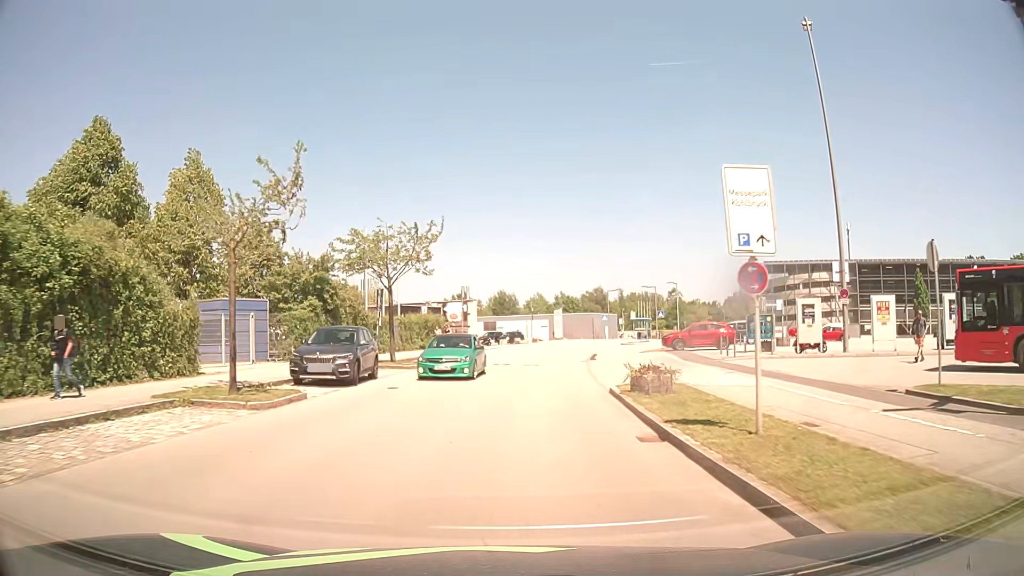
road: residential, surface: asphalt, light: Day
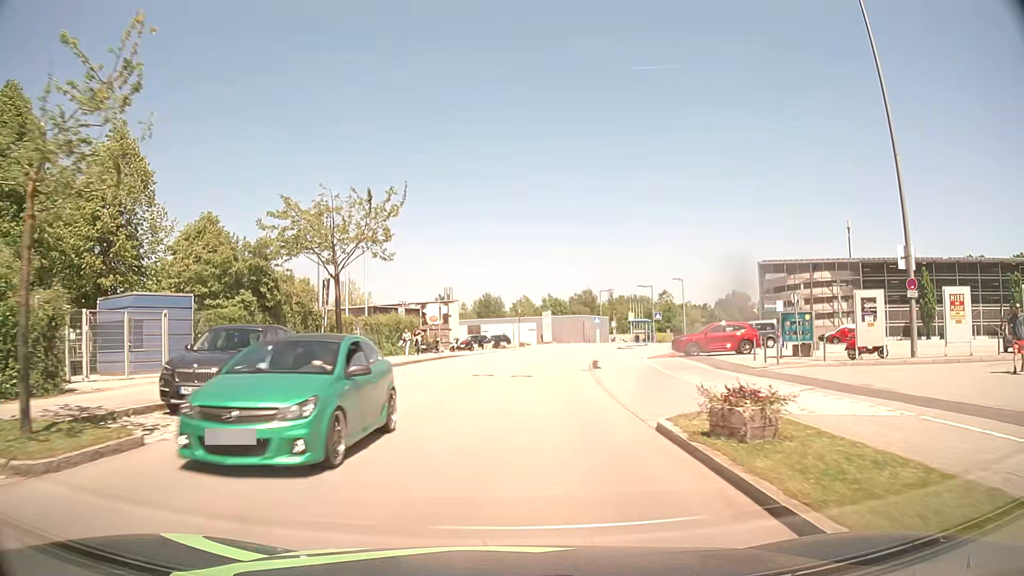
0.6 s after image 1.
(+0.1, +6.5) m; +1°
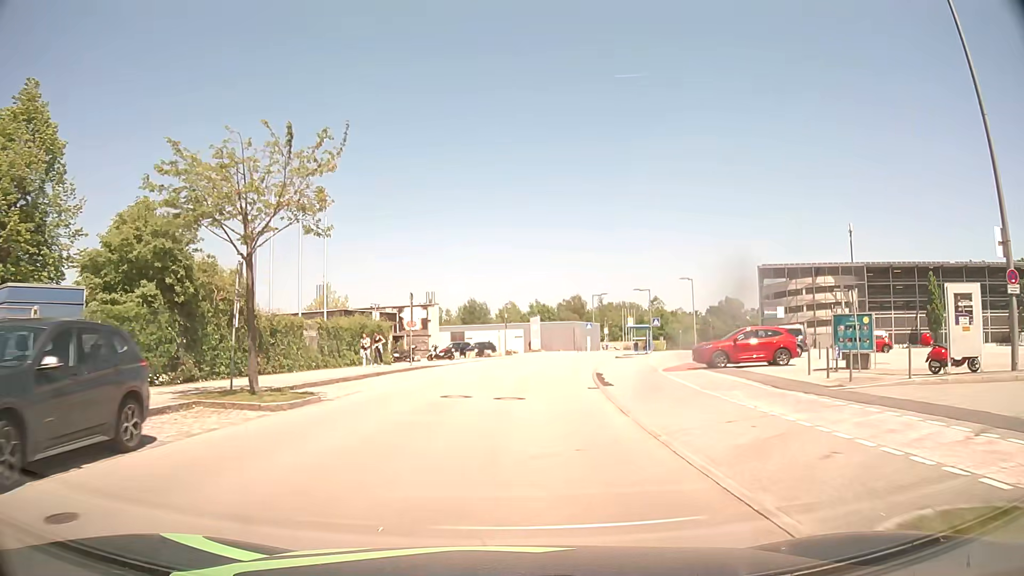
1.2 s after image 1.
(+0.1, +6.4) m; +1°
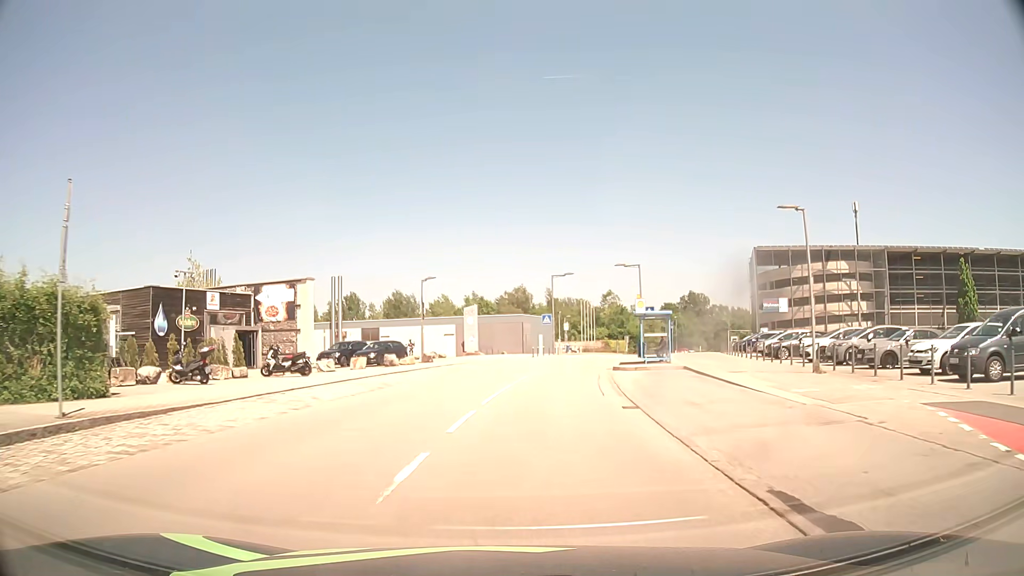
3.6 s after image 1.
(+1.1, +24.7) m; +5°
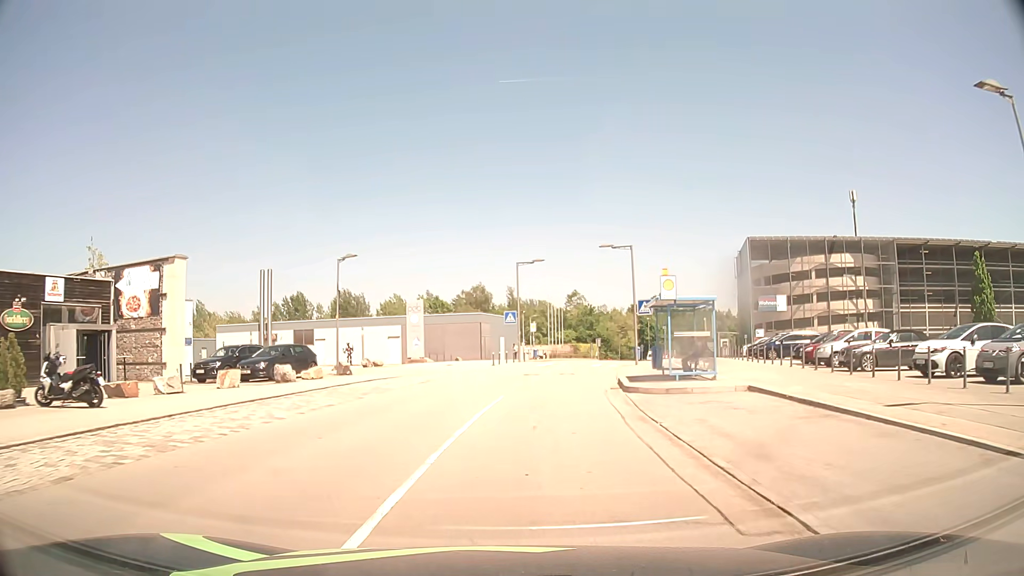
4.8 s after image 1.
(+0.4, +12.1) m; +4°
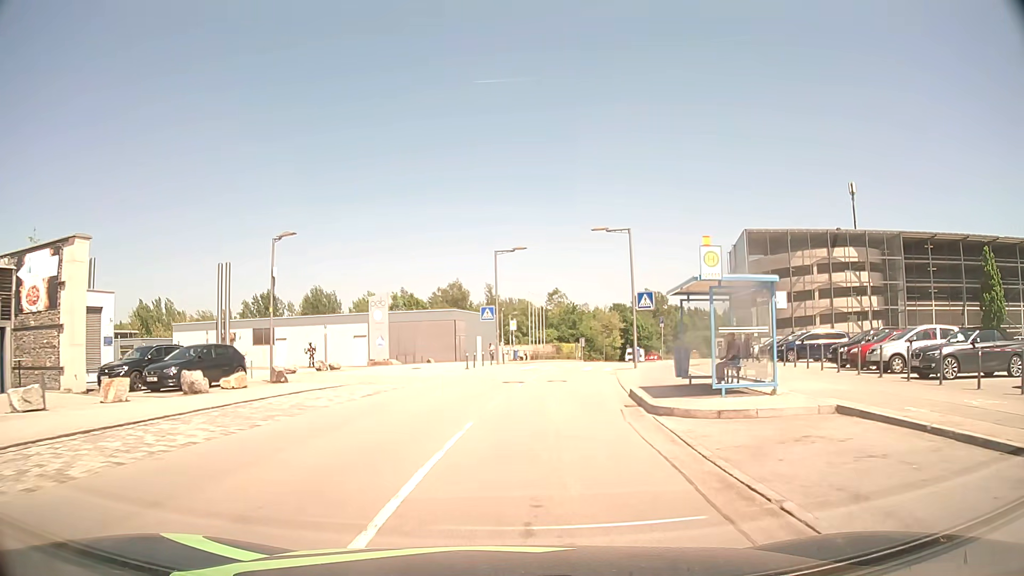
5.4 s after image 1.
(+0.1, +6.0) m; +1°
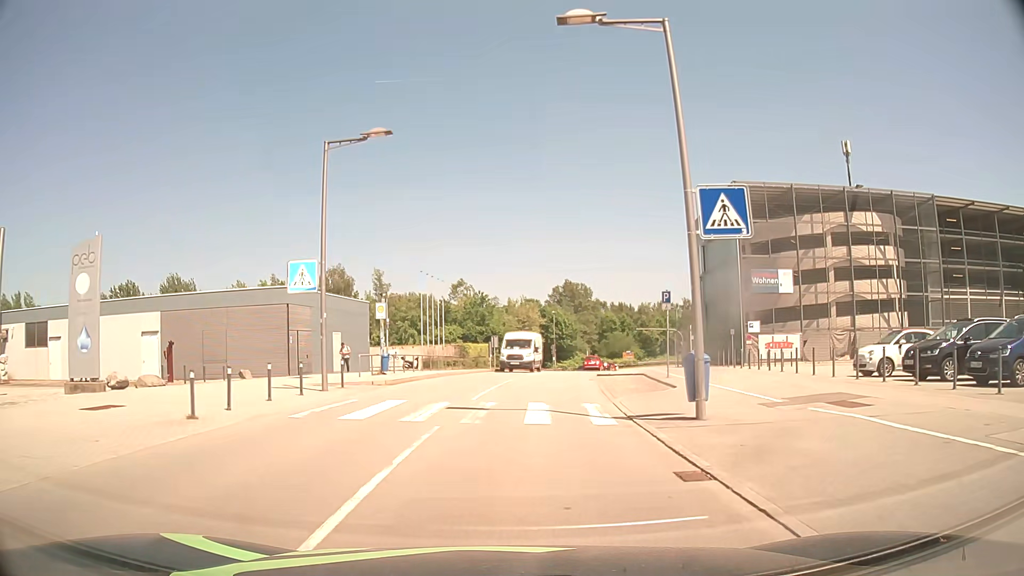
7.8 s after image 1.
(+1.8, +23.2) m; +8°
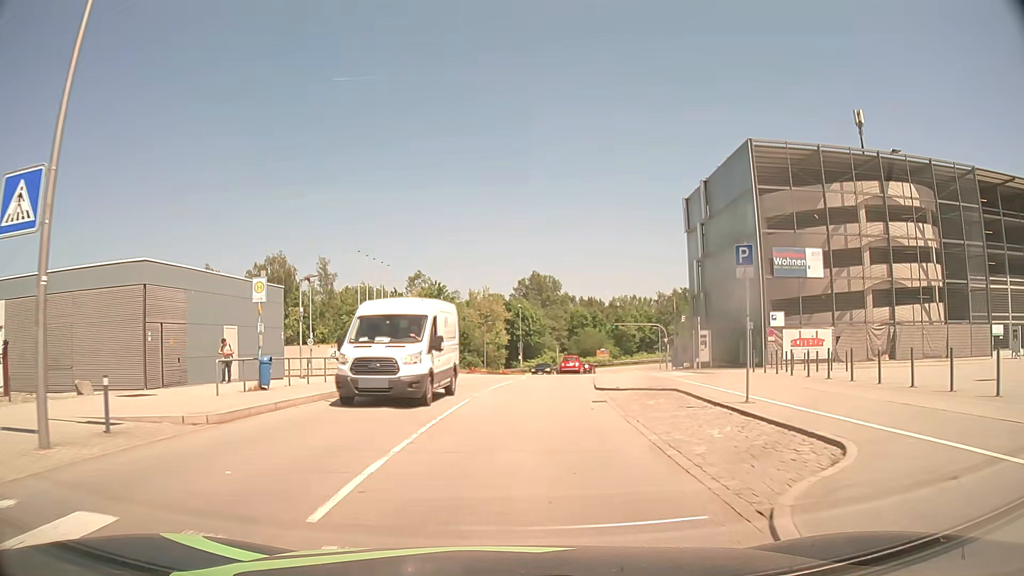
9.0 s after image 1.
(+0.3, +11.1) m; +3°
(0, +10) (+1, +20) (+2, +30) (+3, +40) (+4, +50) (+6, +60) (+8, +69) (+9, +79) (+8, +89) (+2, +97) m
